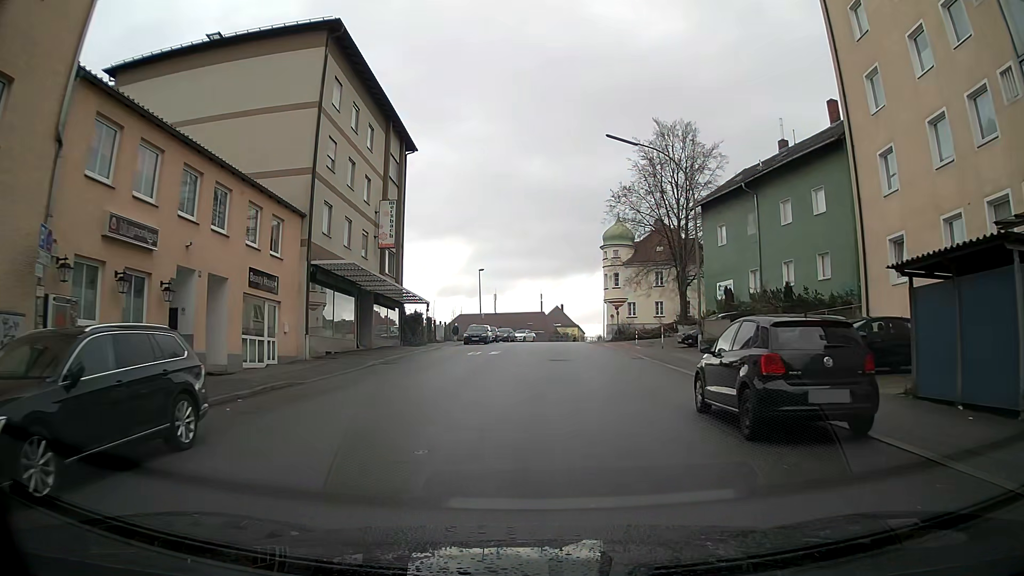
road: tertiary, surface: asphalt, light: Day
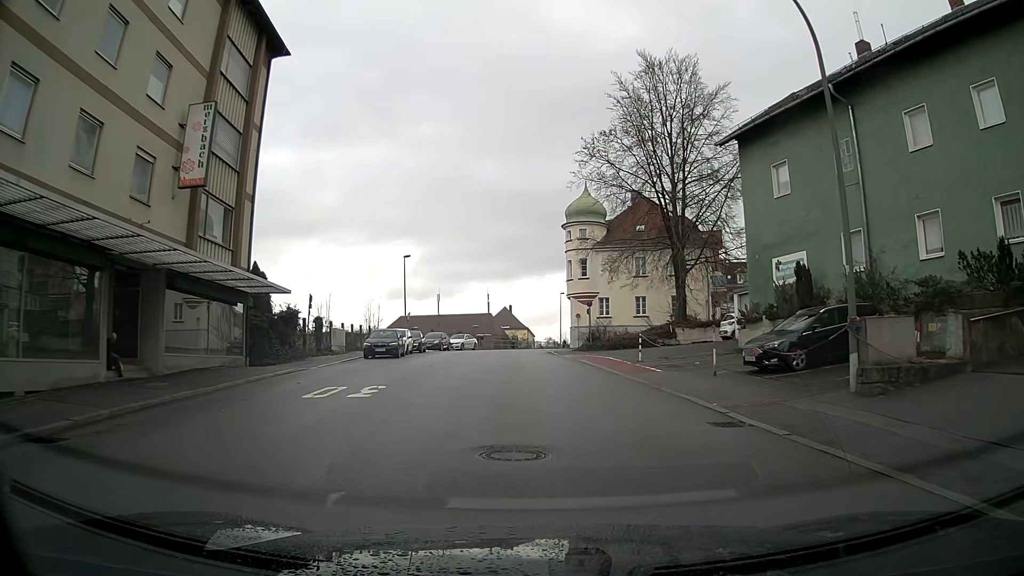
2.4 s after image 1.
(+0.5, +17.1) m; +5°
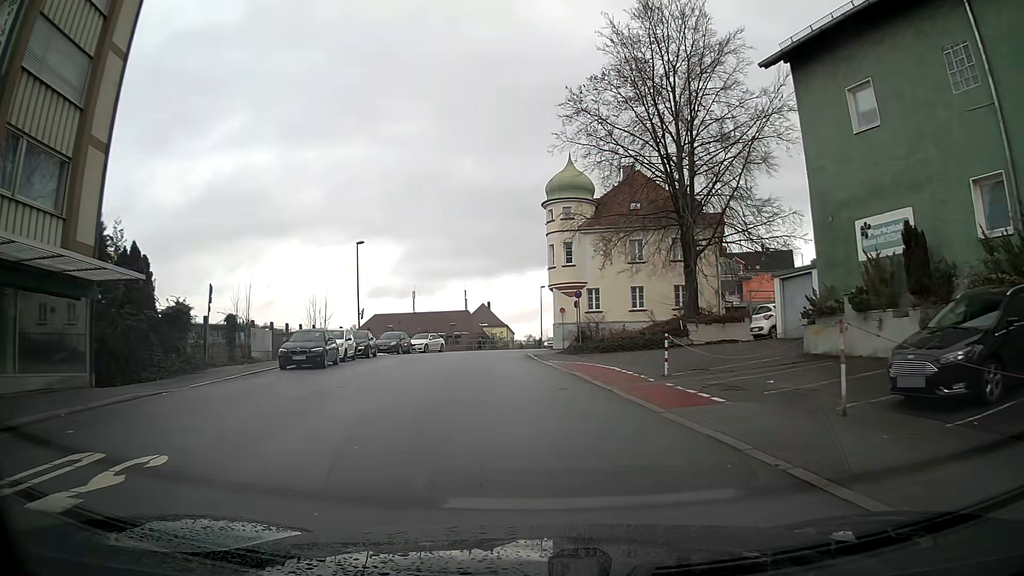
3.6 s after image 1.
(+0.1, +8.6) m; 0°
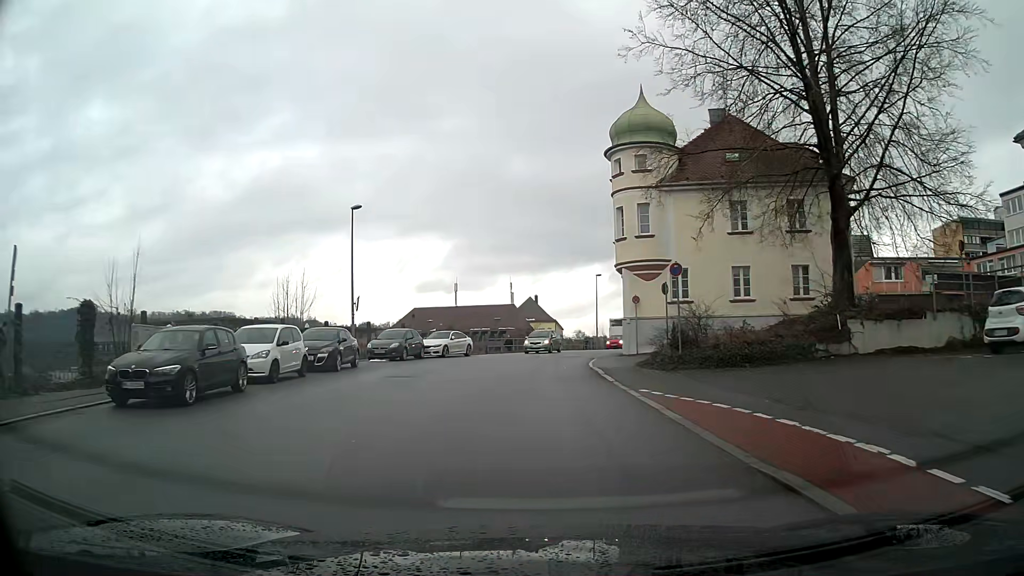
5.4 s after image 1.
(-0.5, +13.1) m; -4°
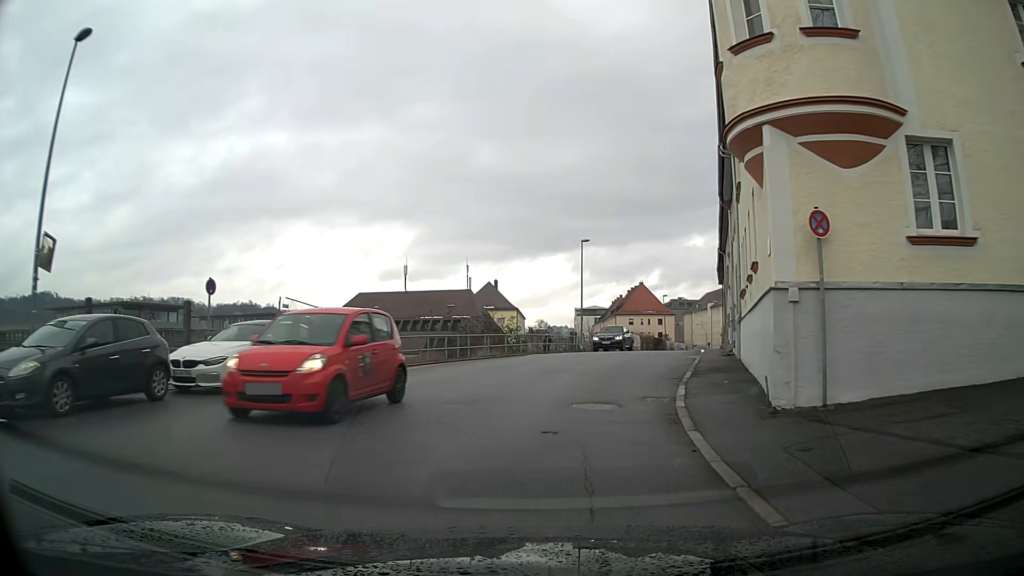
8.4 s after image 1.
(+0.5, +22.4) m; +5°
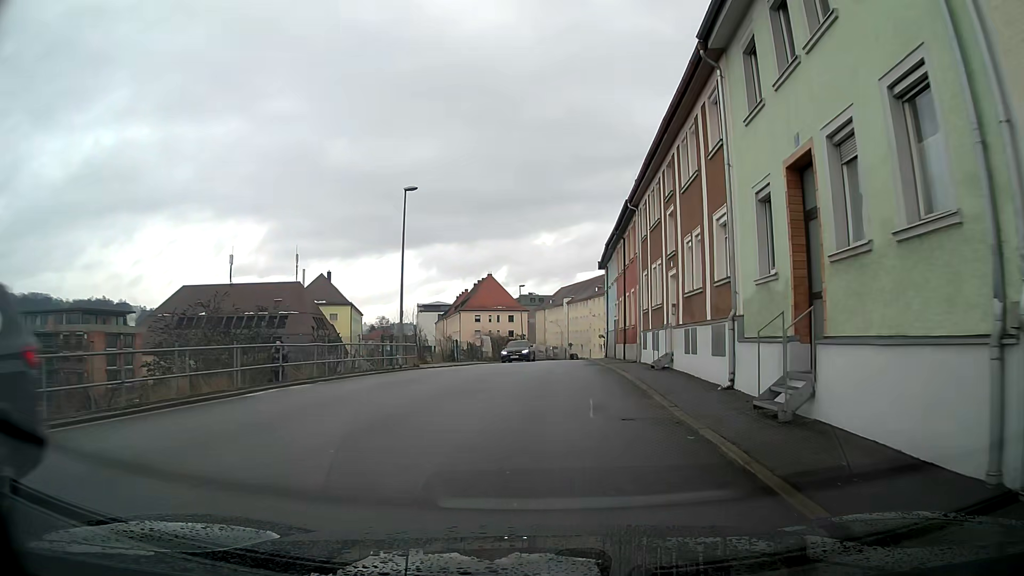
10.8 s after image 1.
(+1.9, +18.3) m; +11°
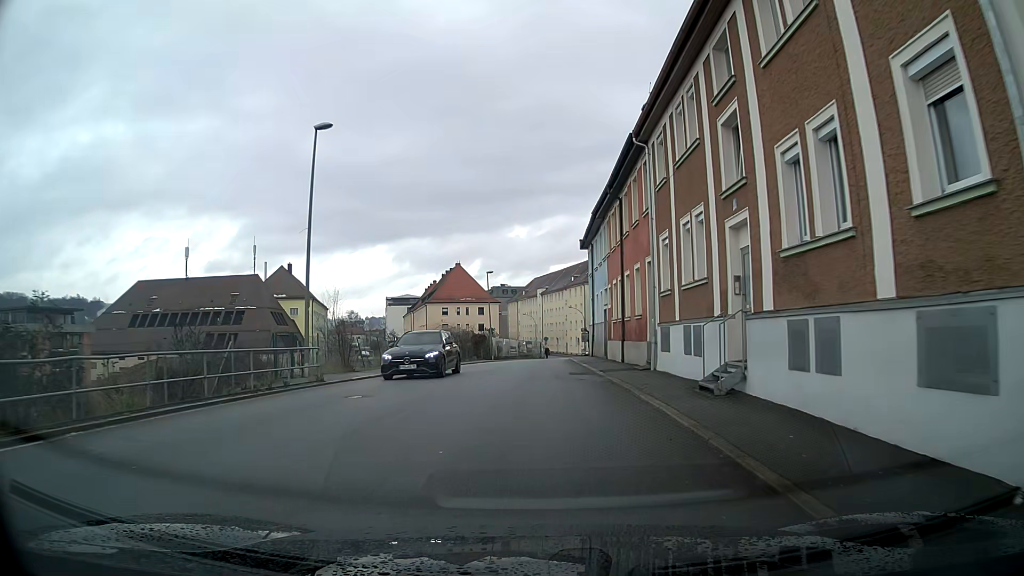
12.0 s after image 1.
(+0.2, +9.4) m; +2°
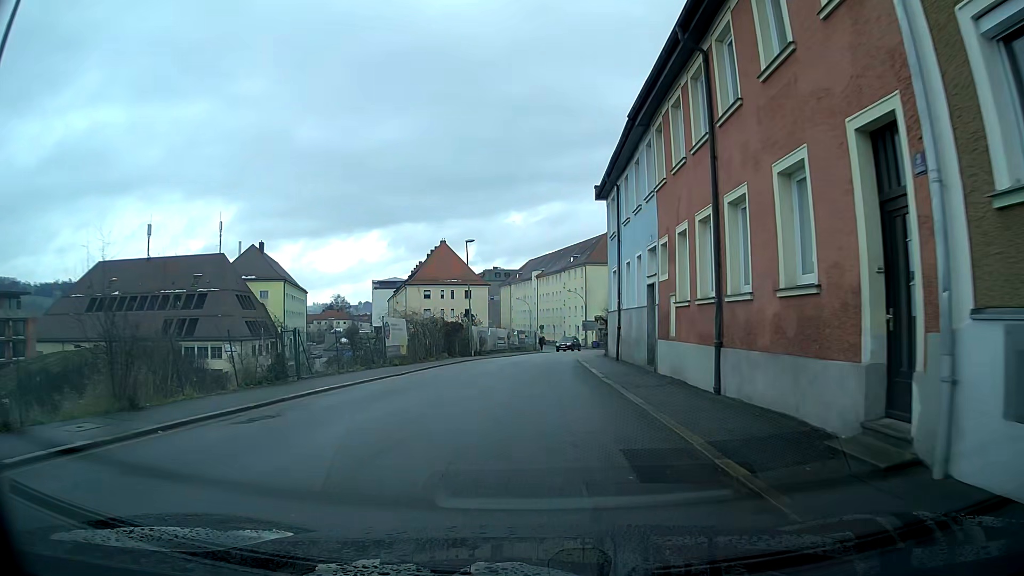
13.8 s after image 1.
(+0.1, +14.4) m; 0°
(0, +10) (0, +20) (+1, +30) (+2, +40) (+3, +50) (+5, +60) (+7, +70) (+7, +79) (+7, +89) (+4, +99) m
